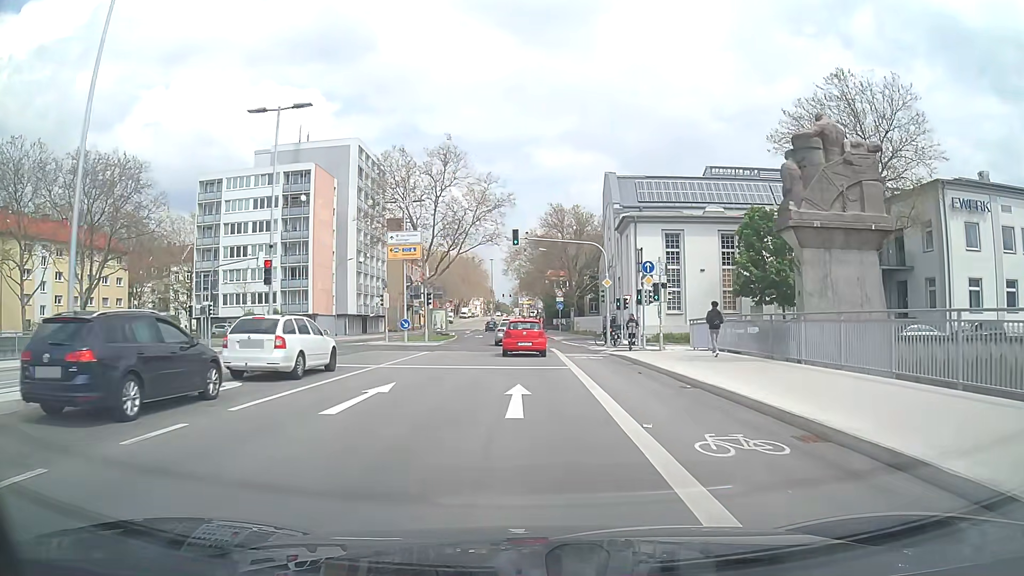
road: secondary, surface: asphalt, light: Day
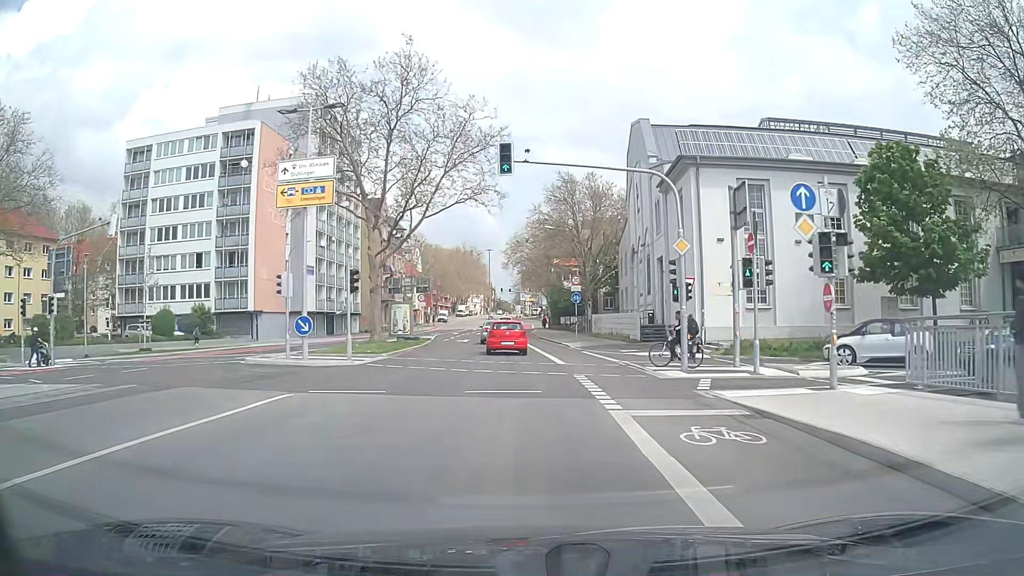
(-0.1, +17.7) m; 0°
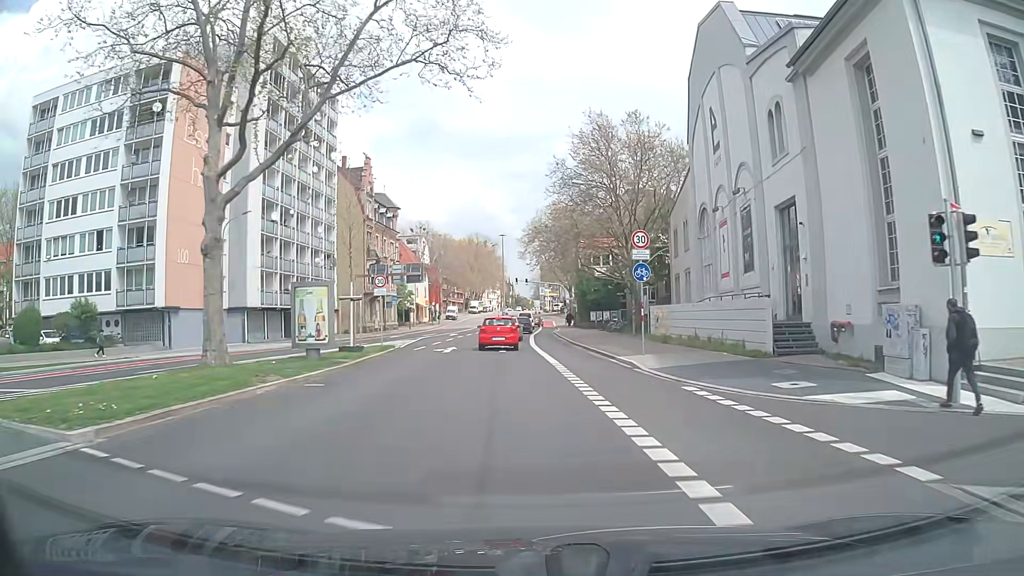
(-0.2, +18.6) m; -1°
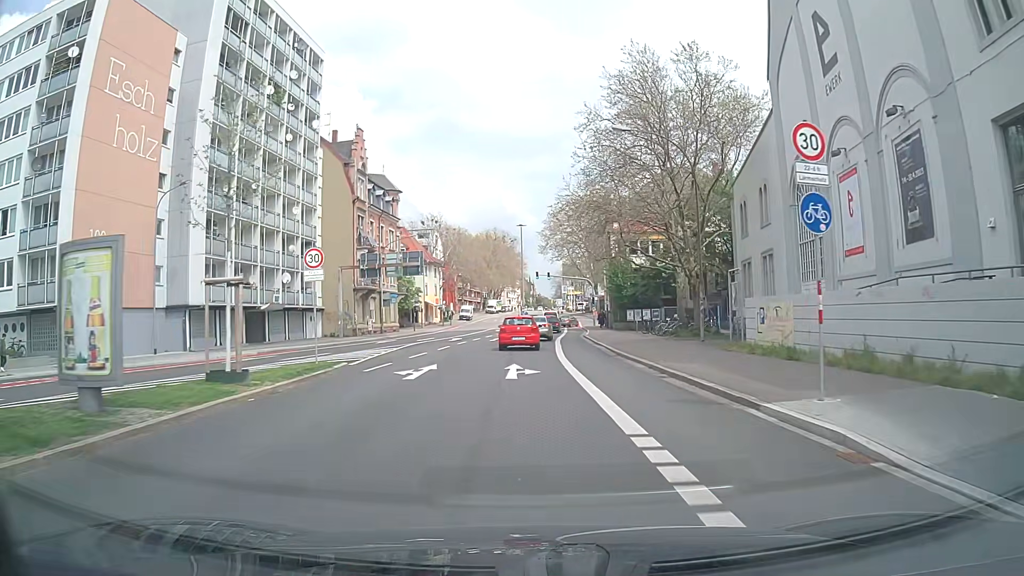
(-0.2, +12.2) m; -2°
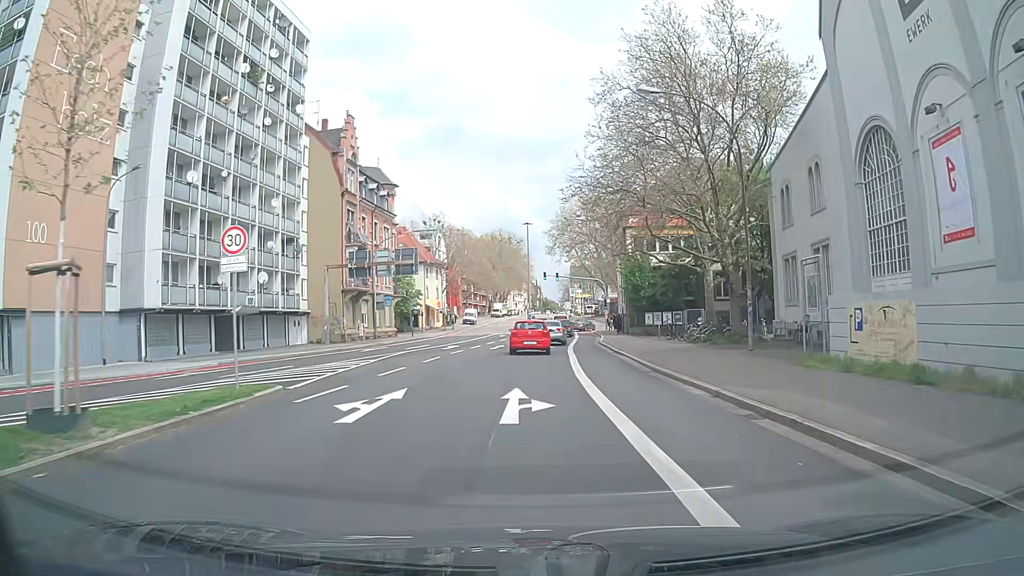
(0.0, +5.8) m; -2°
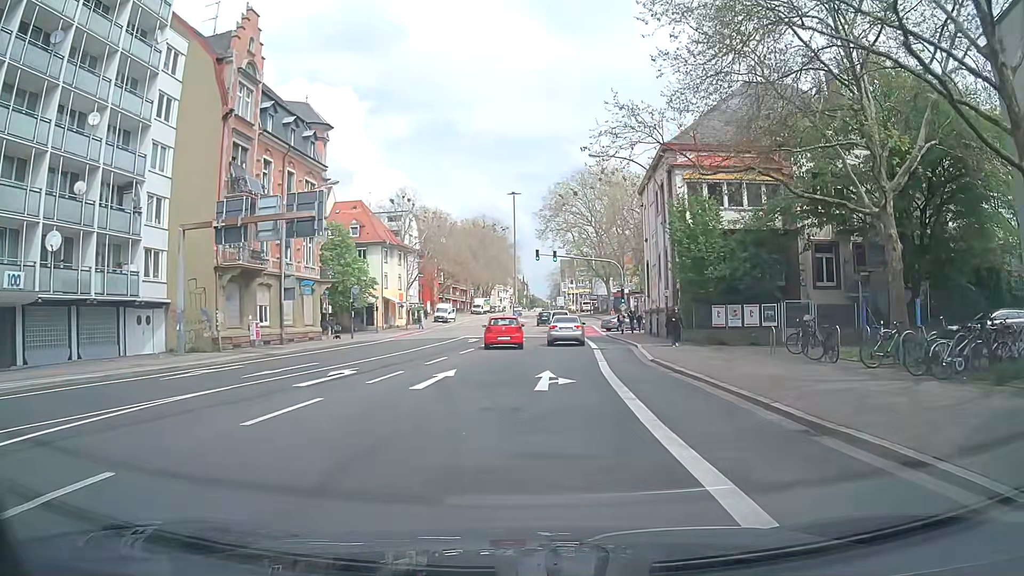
(+0.3, +21.3) m; +1°
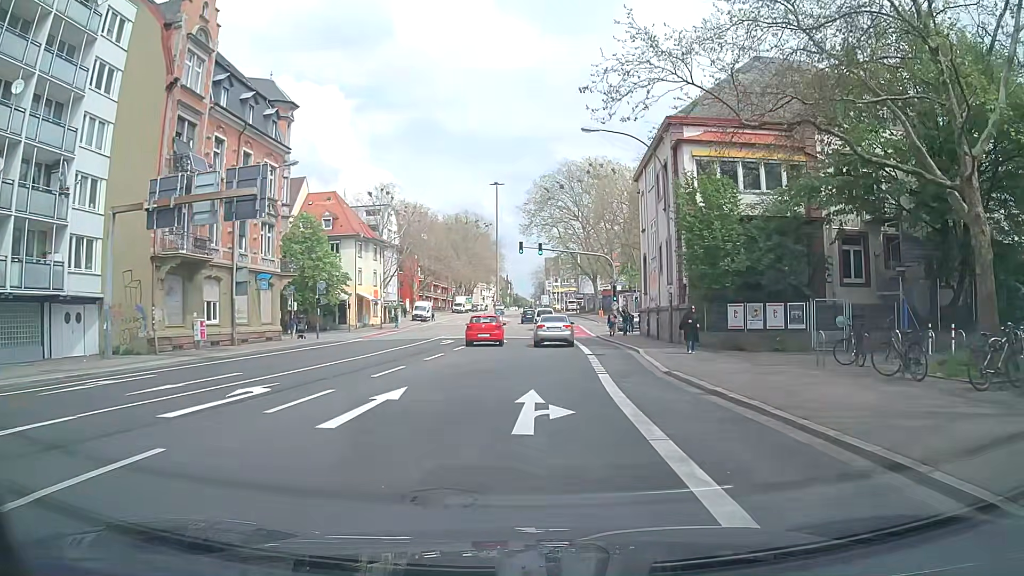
(+0.1, +4.8) m; +2°
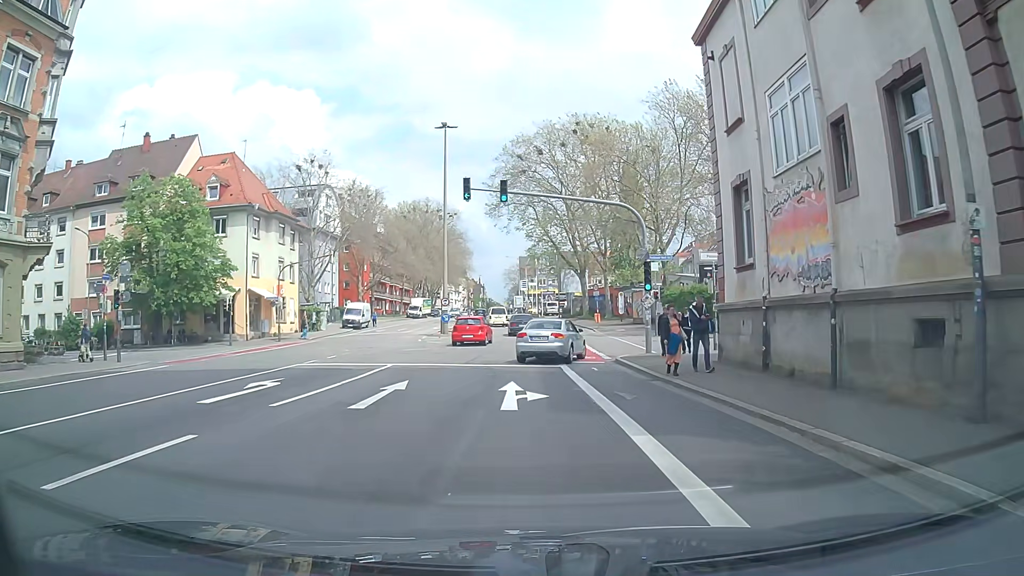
(+0.6, +22.7) m; +3°
(0, +10) (0, +20) (-1, +30) (-1, +40) (-1, +50) (-2, +60) (-3, +70) (-5, +80) (-6, +90) (-8, +100) m
